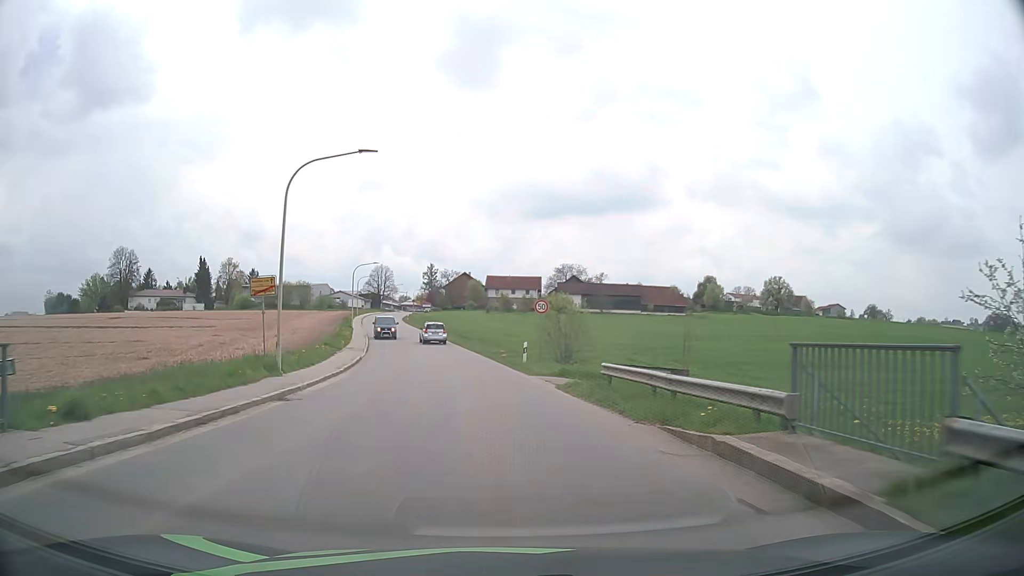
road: tertiary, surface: asphalt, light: Day
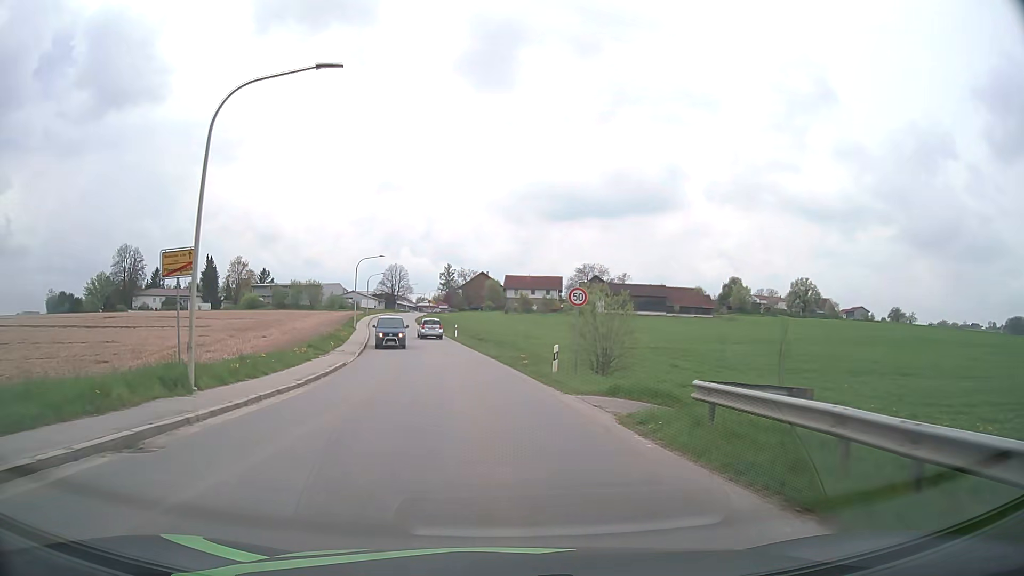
(-0.1, +7.5) m; -2°
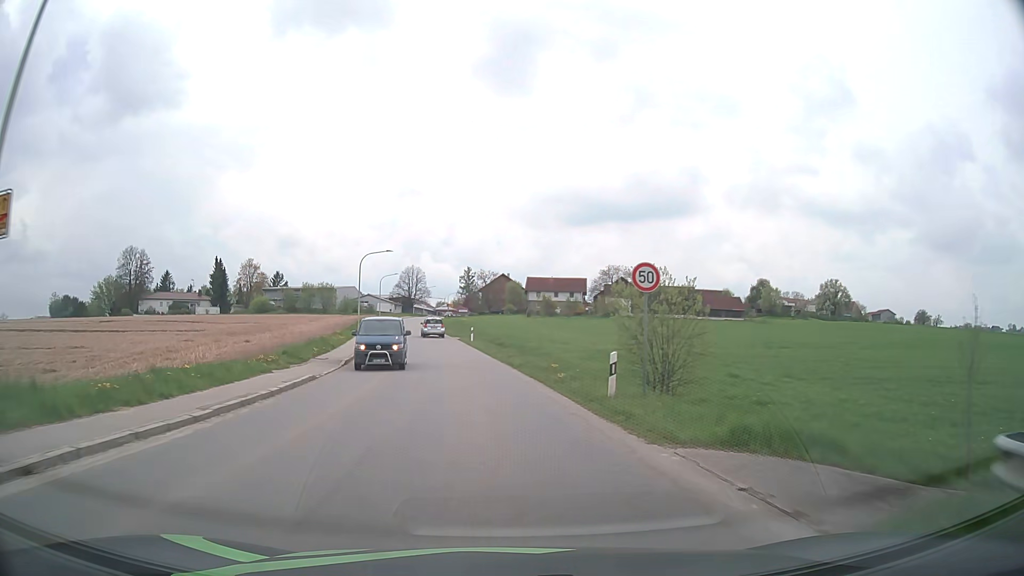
(-0.1, +7.5) m; -2°
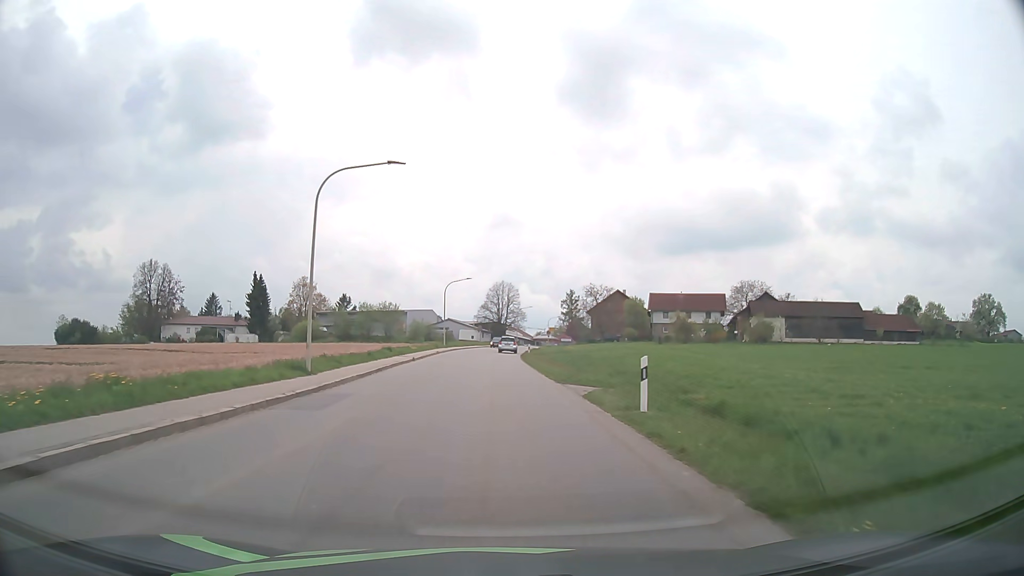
(-2.9, +36.9) m; -8°
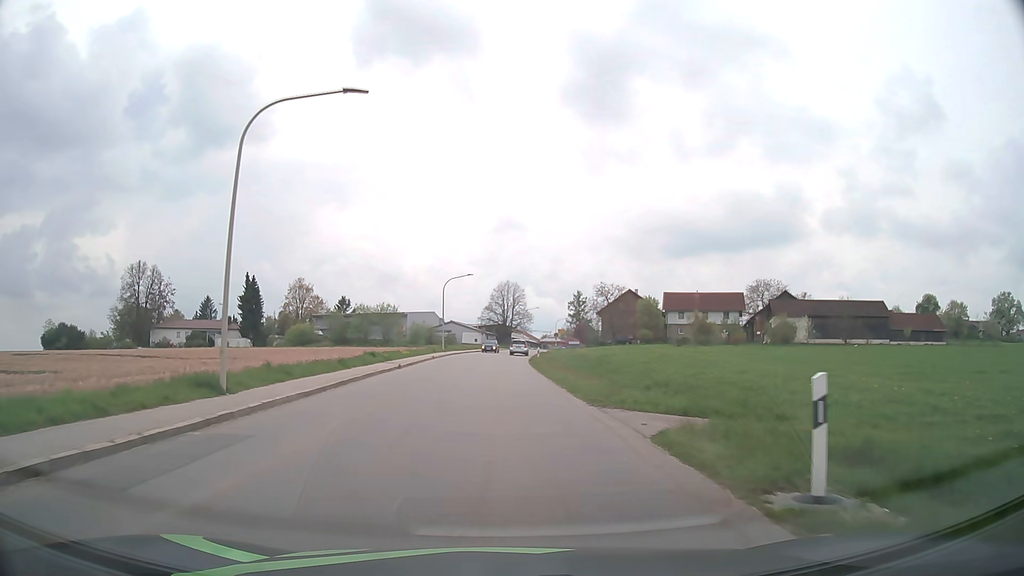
(0.0, +7.3) m; -1°
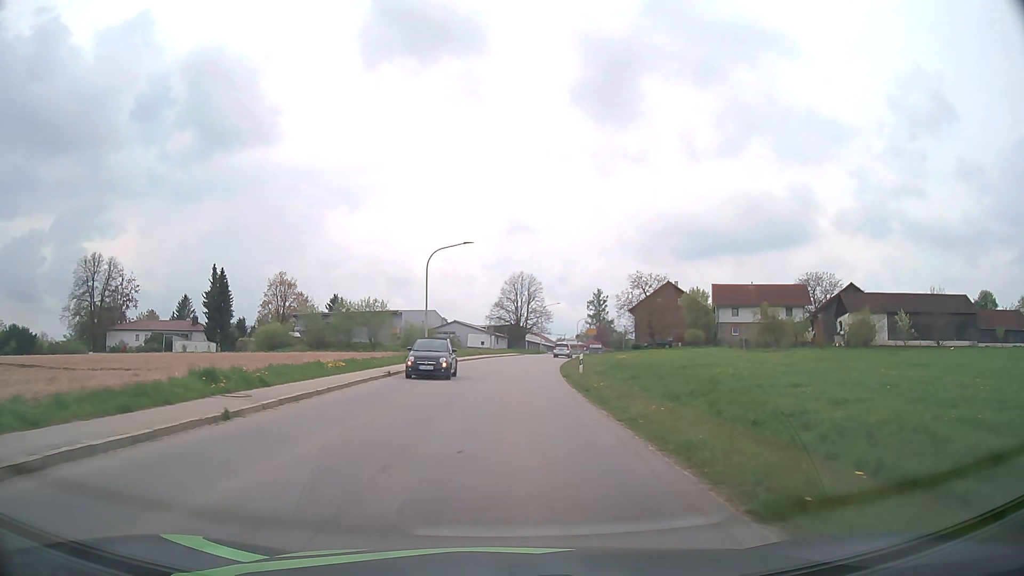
(-0.2, +21.9) m; -1°
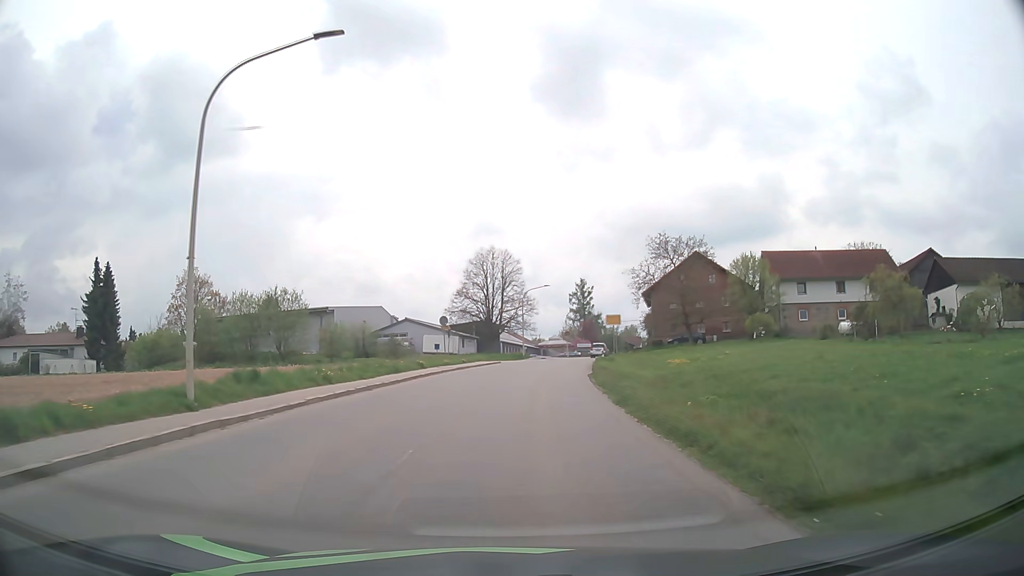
(+0.5, +29.7) m; +2°
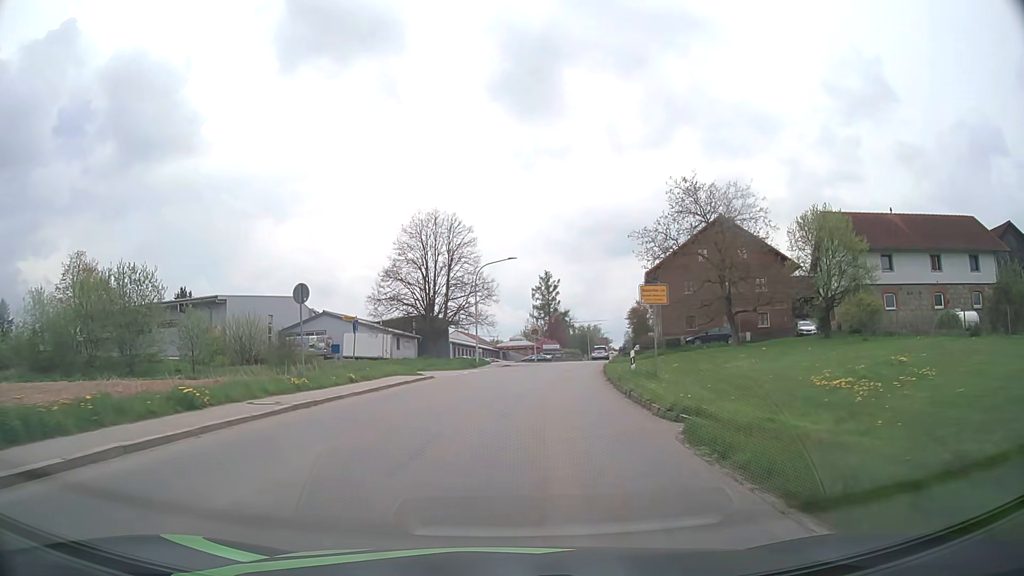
(+0.7, +22.6) m; +3°
(0, +10) (+1, +20) (+2, +30) (+3, +40) (+5, +50) (+6, +60) (+8, +69) (+11, +79) (+13, +89) (+15, +99) m
